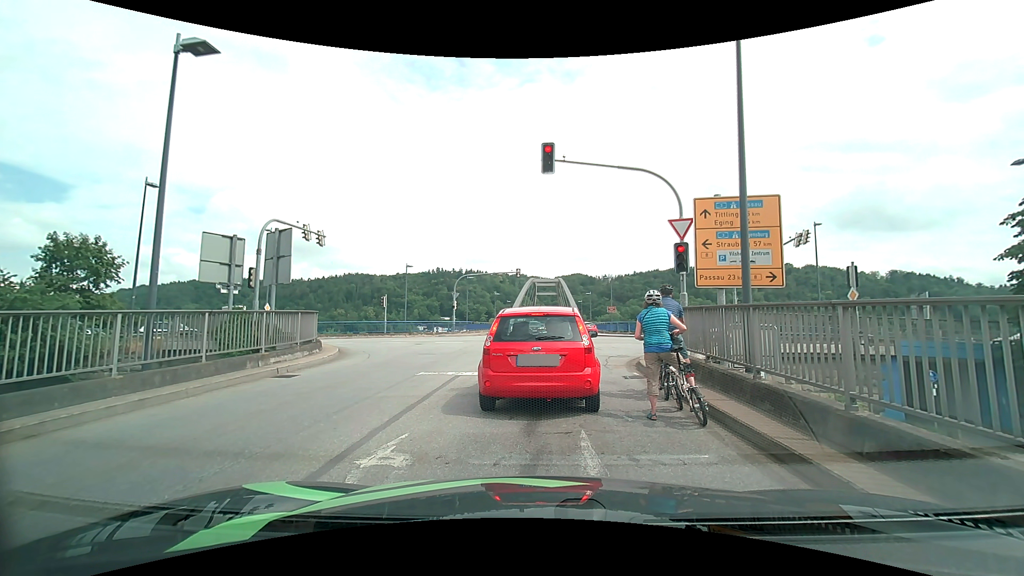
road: tertiary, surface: asphalt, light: Day
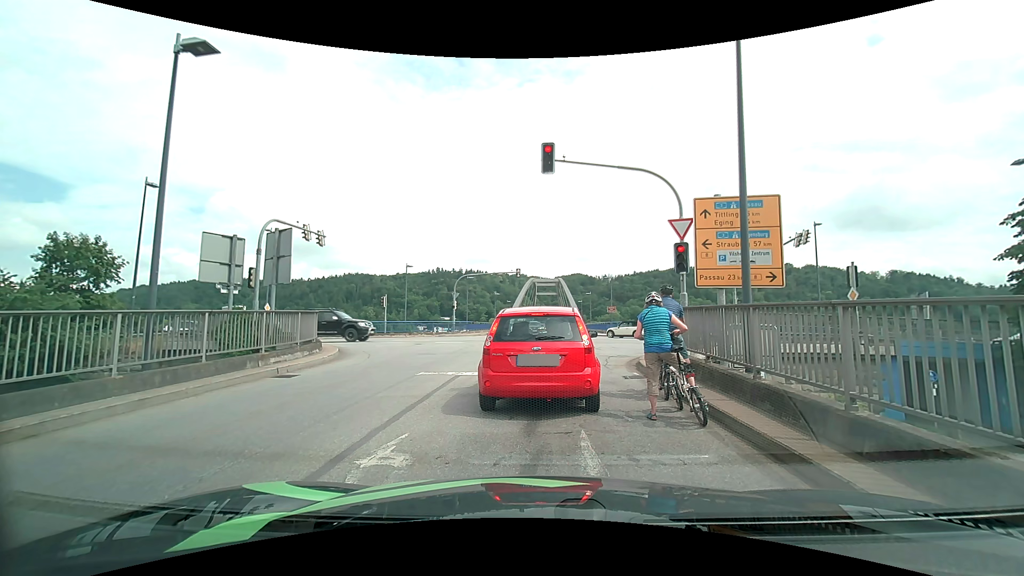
(0.0, 0.0) m; 0°
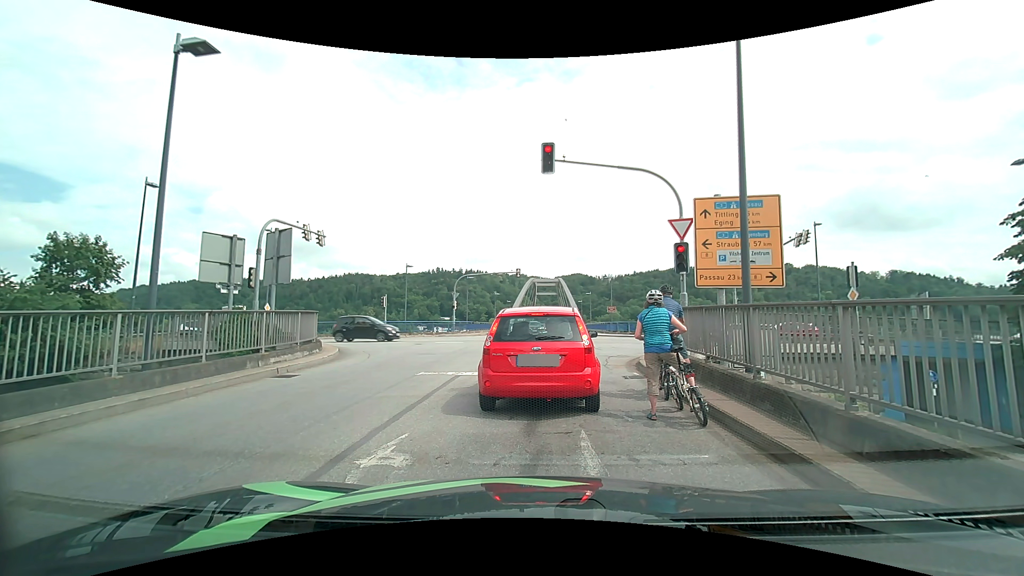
(0.0, 0.0) m; 0°
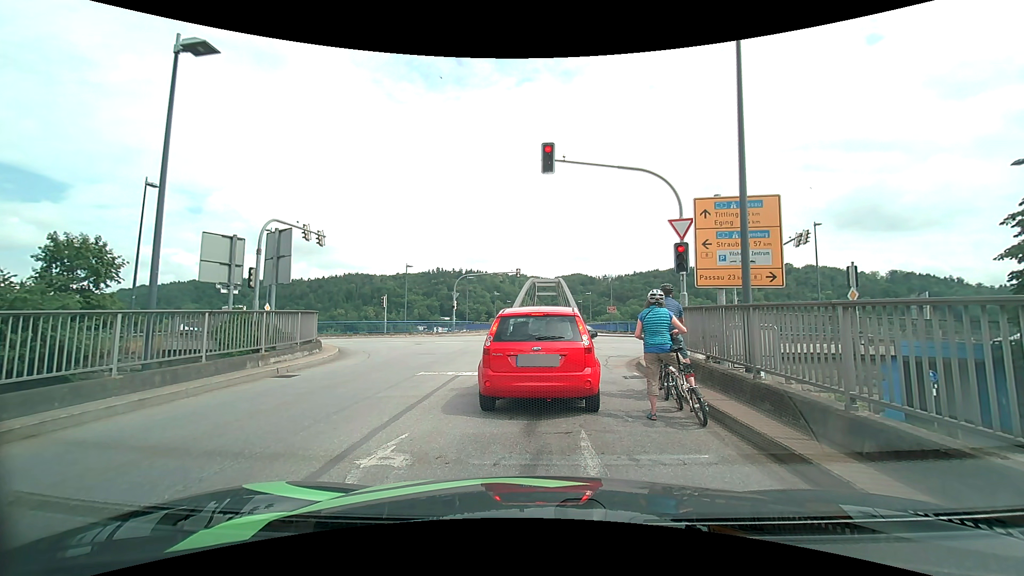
(0.0, 0.0) m; 0°
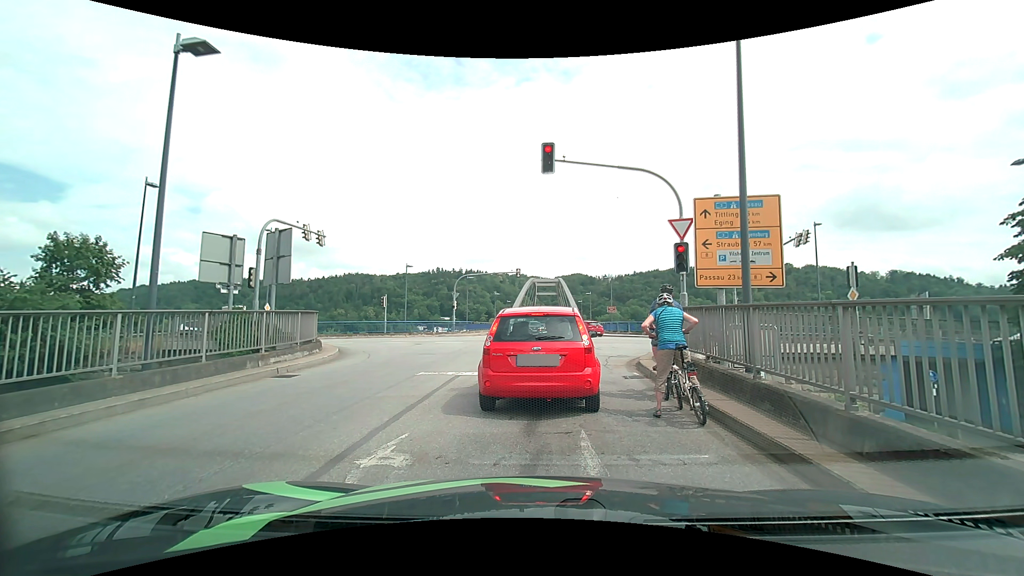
(0.0, 0.0) m; 0°
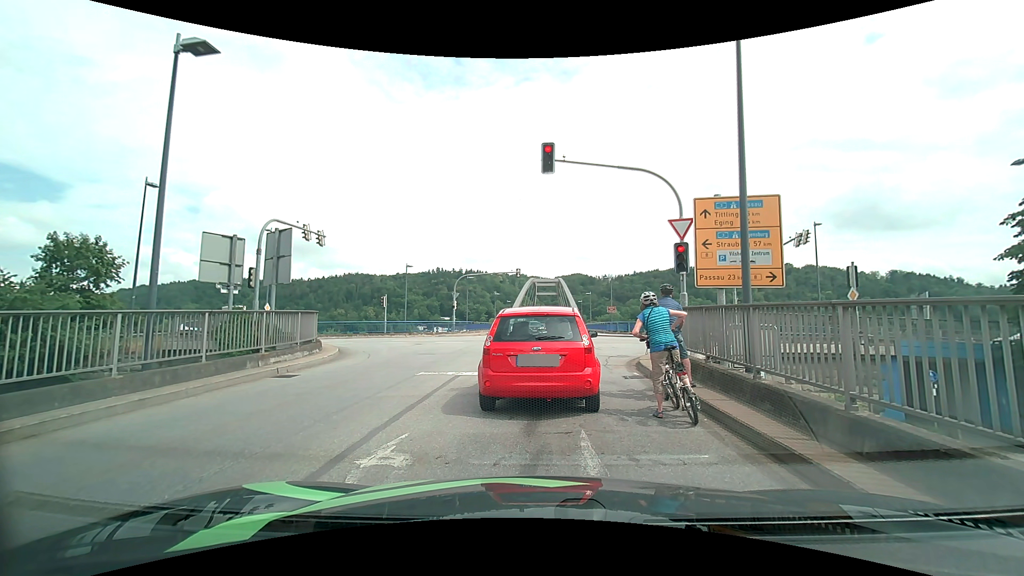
(0.0, 0.0) m; 0°
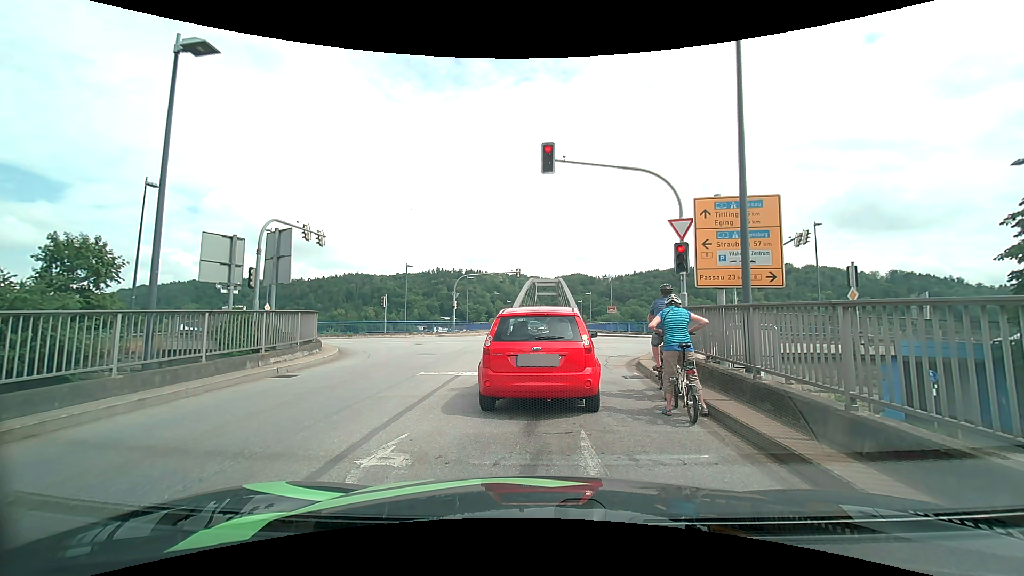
(0.0, 0.0) m; 0°
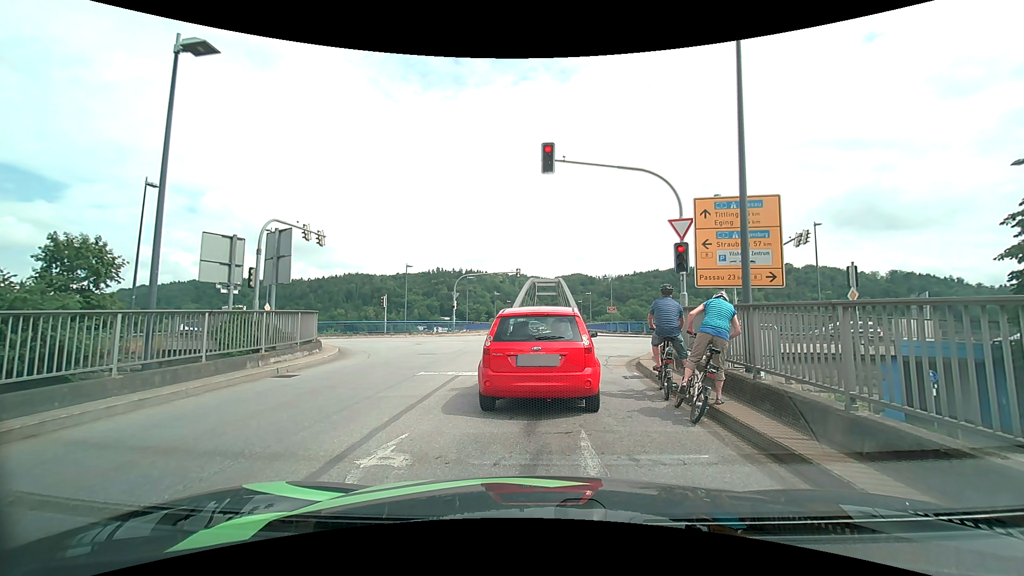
(0.0, 0.0) m; 0°
(0, +10) (0, +20) (+6, +28) (+16, +30) (+26, +30) (+36, +30) (+46, +30) (+56, +30) (+66, +30) (+76, +29) m
